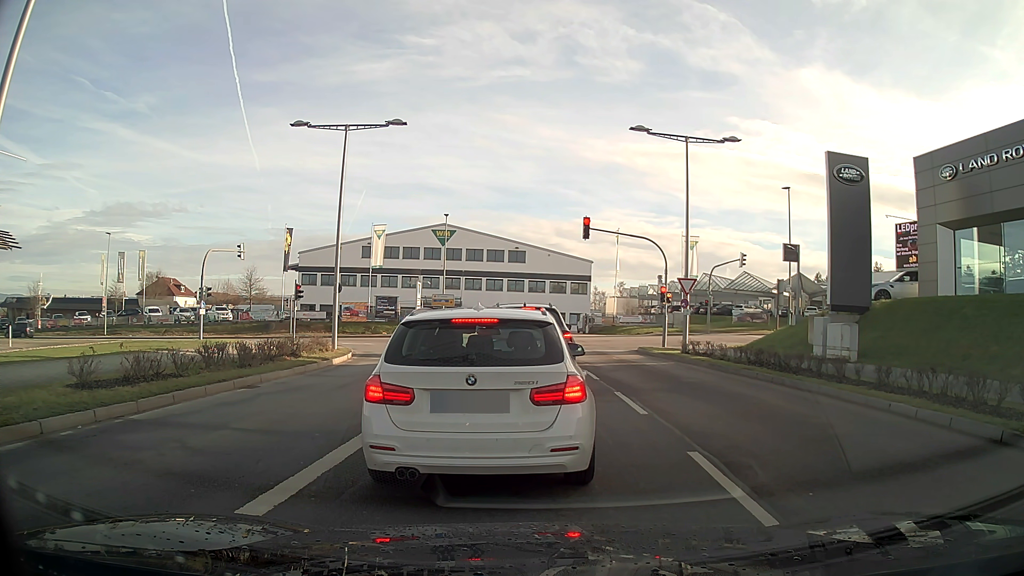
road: secondary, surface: asphalt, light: Day
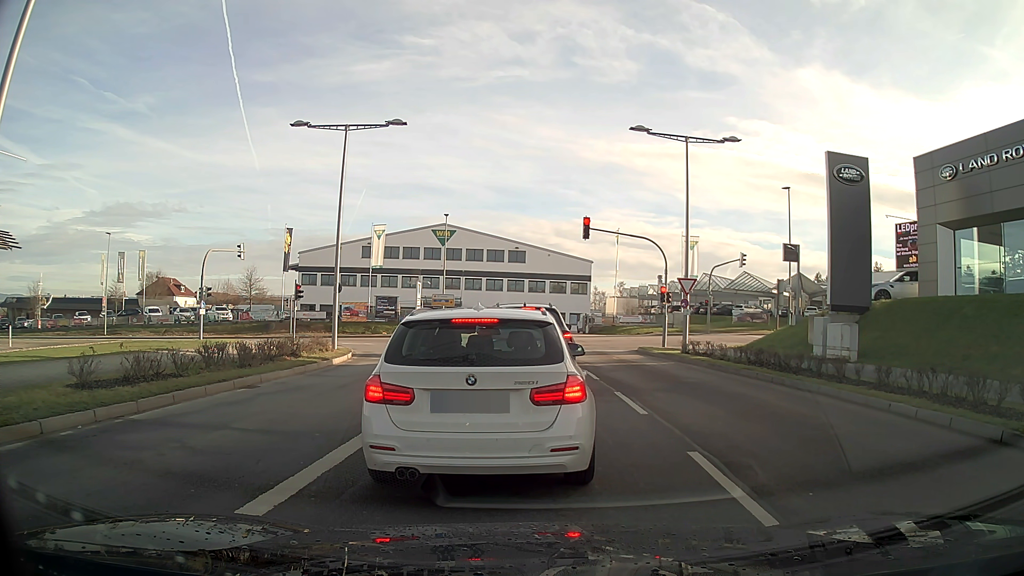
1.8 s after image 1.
(0.0, 0.0) m; 0°
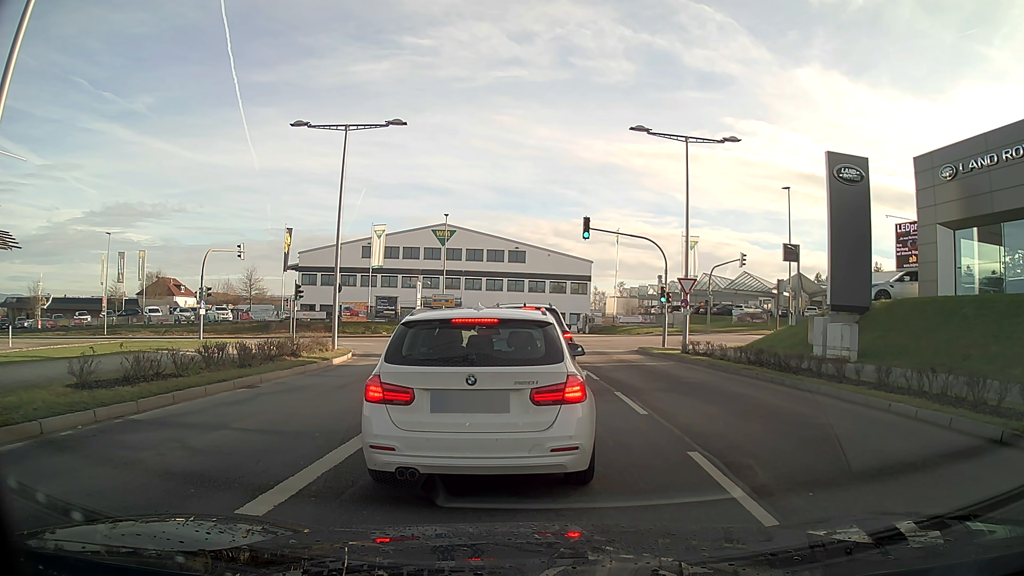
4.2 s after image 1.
(0.0, 0.0) m; 0°
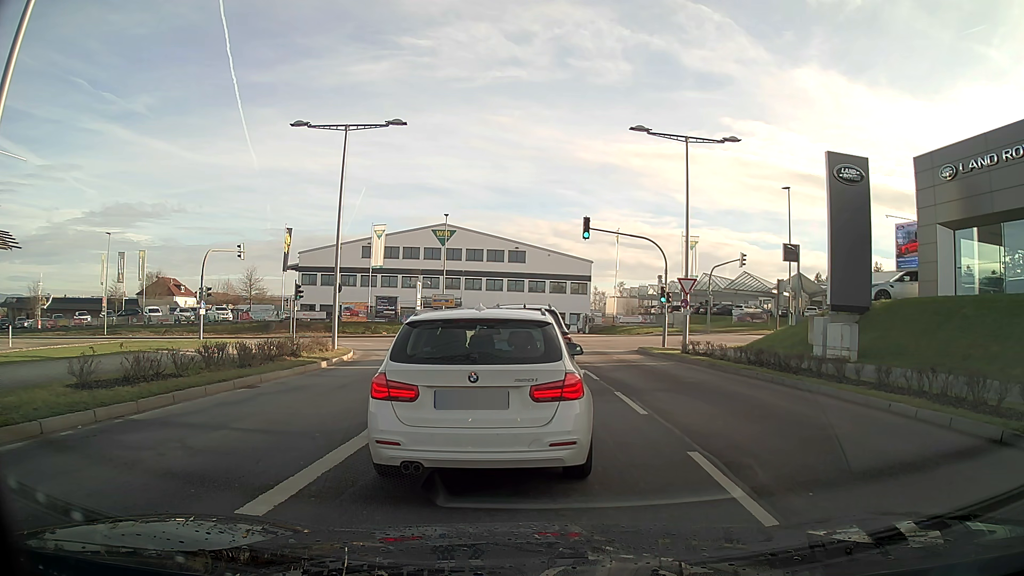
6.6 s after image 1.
(0.0, 0.0) m; 0°
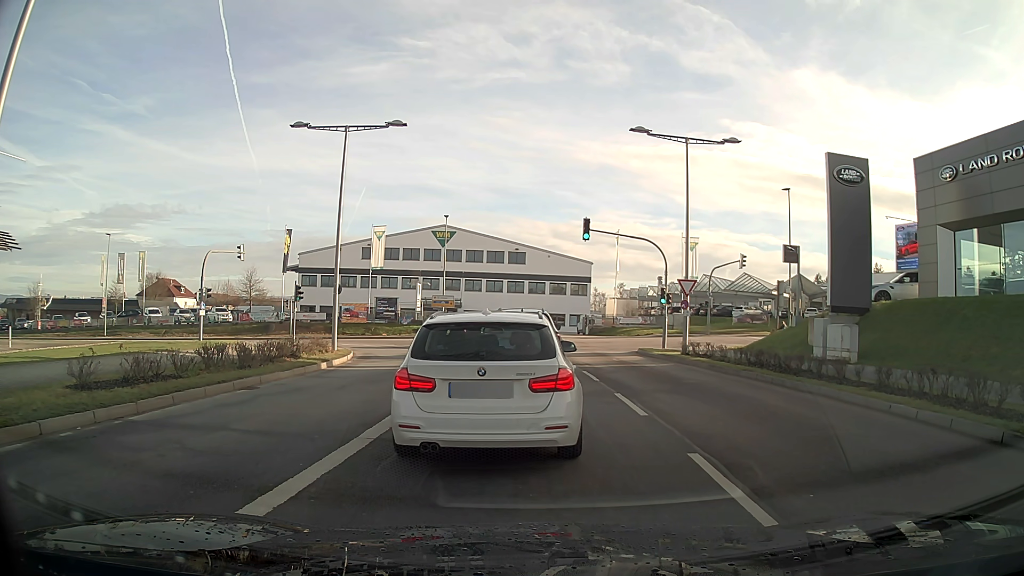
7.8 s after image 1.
(0.0, 0.0) m; 0°
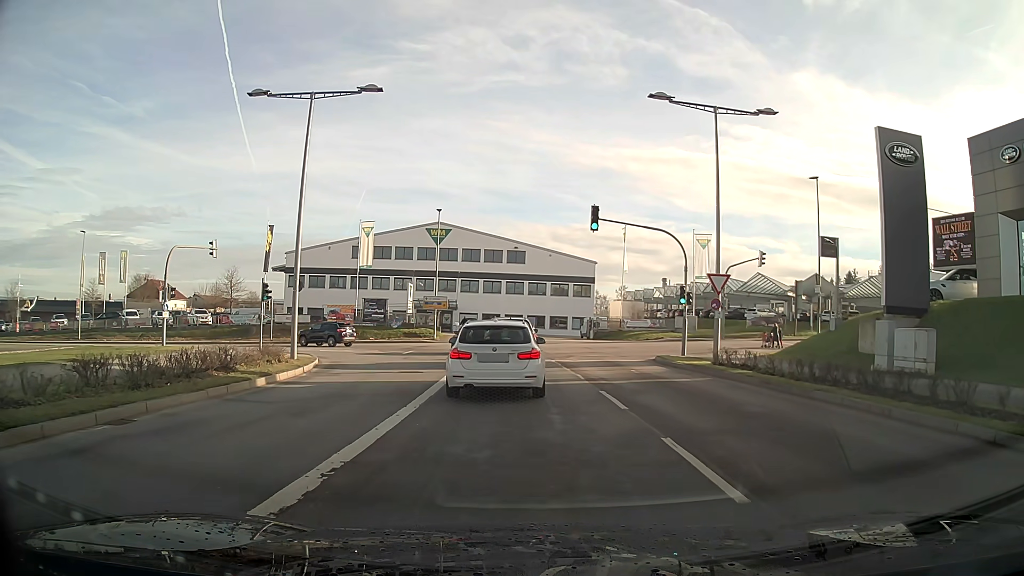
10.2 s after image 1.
(0.0, +5.1) m; 0°
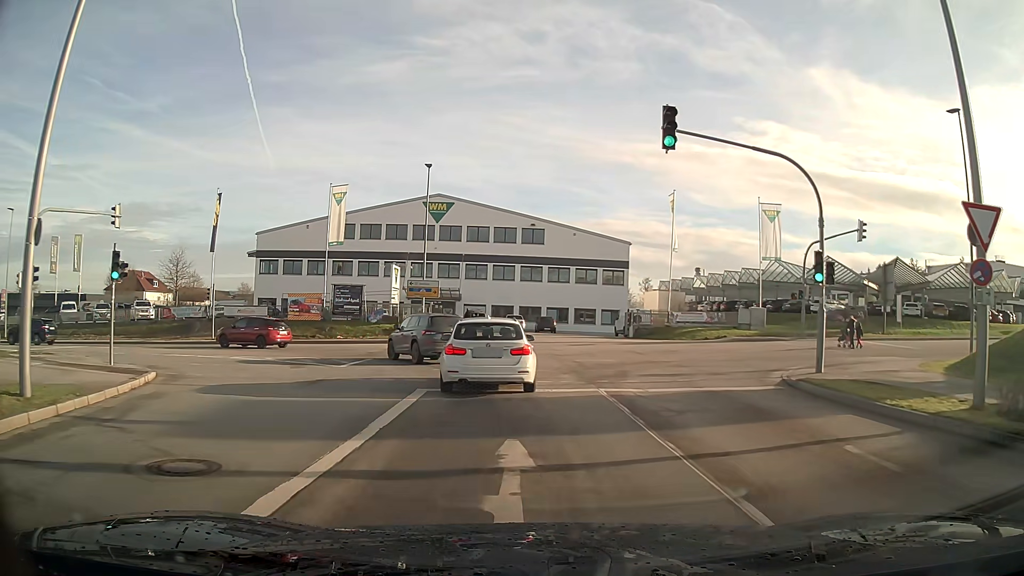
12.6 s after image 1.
(-0.2, +14.2) m; -1°
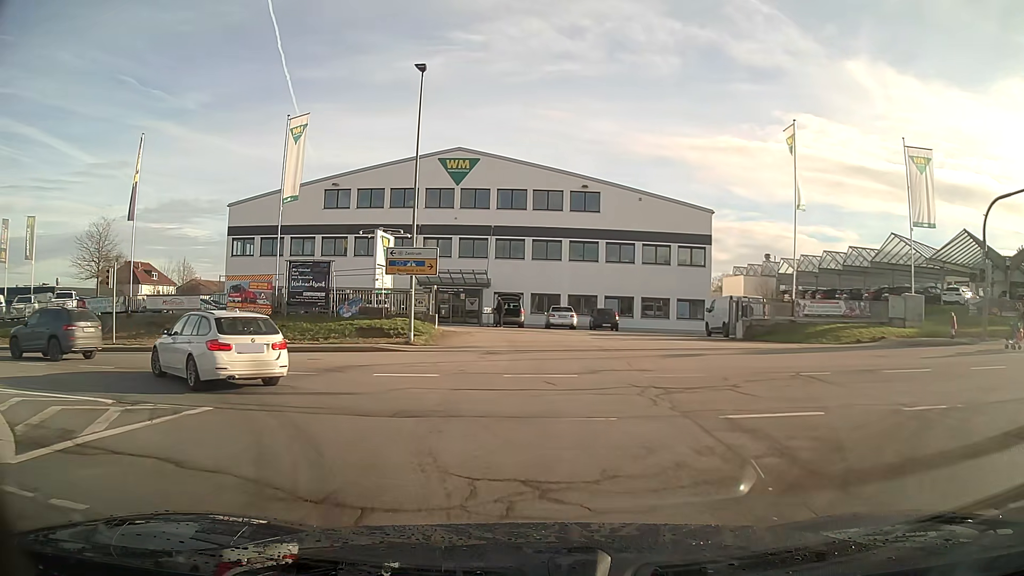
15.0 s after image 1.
(-0.5, +15.6) m; -7°
(-2, +10) (-8, +17) (-17, +21) (-27, +23) (-37, +23) (-47, +24) (-57, +25) (-67, +26) (-77, +26) (-87, +27) m
